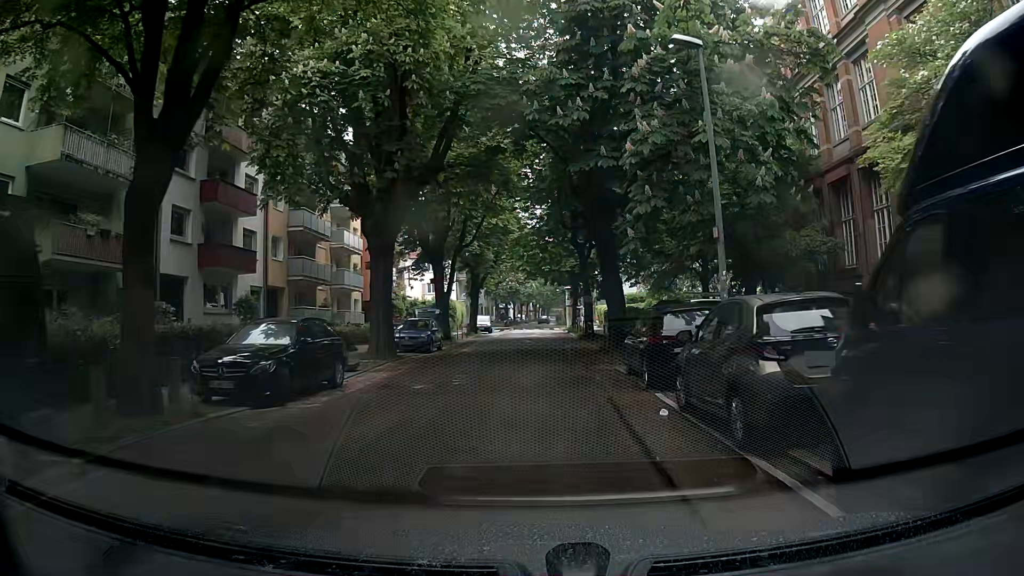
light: Day
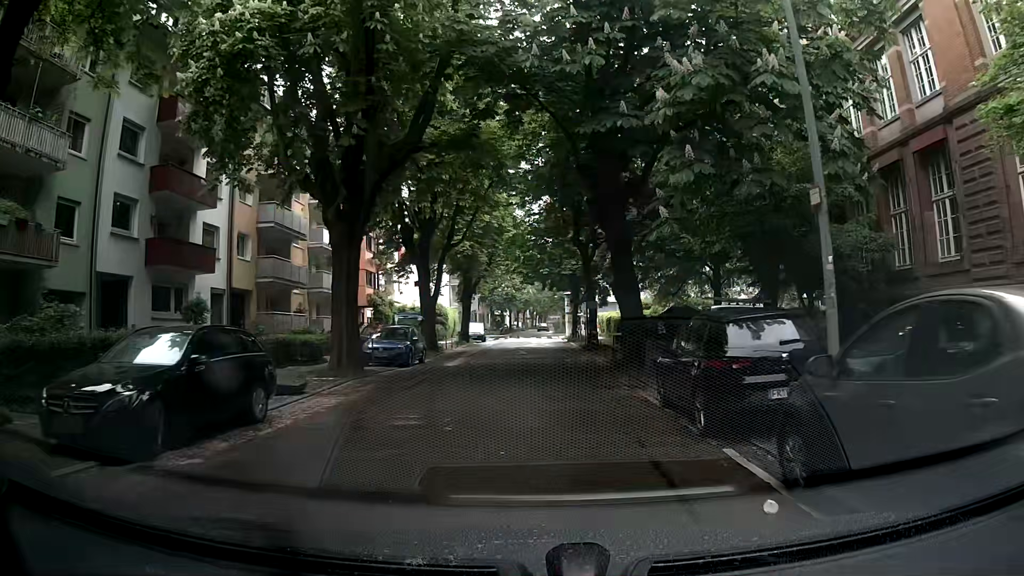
(+0.2, +4.2) m; +2°
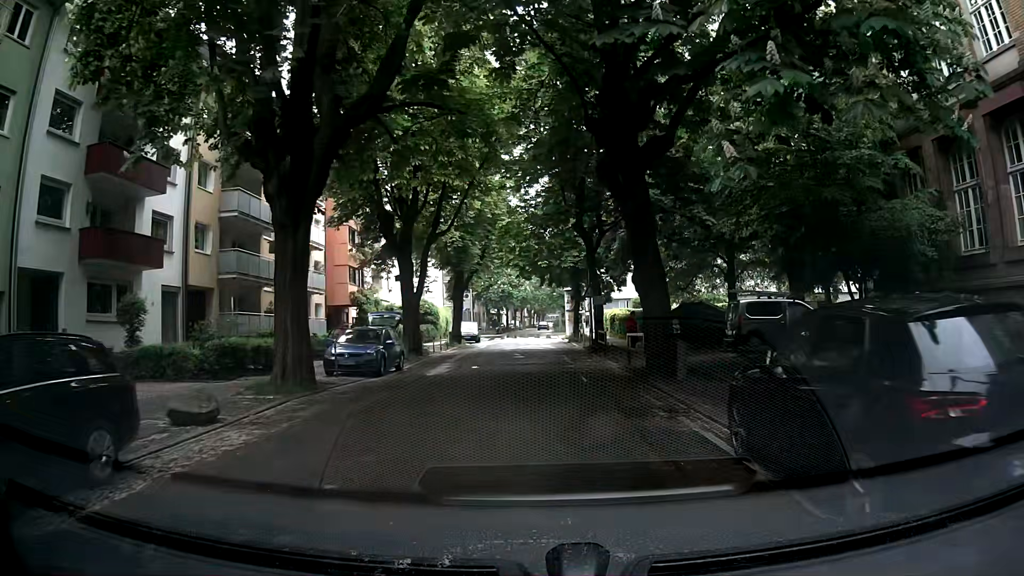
(+0.1, +4.2) m; +2°
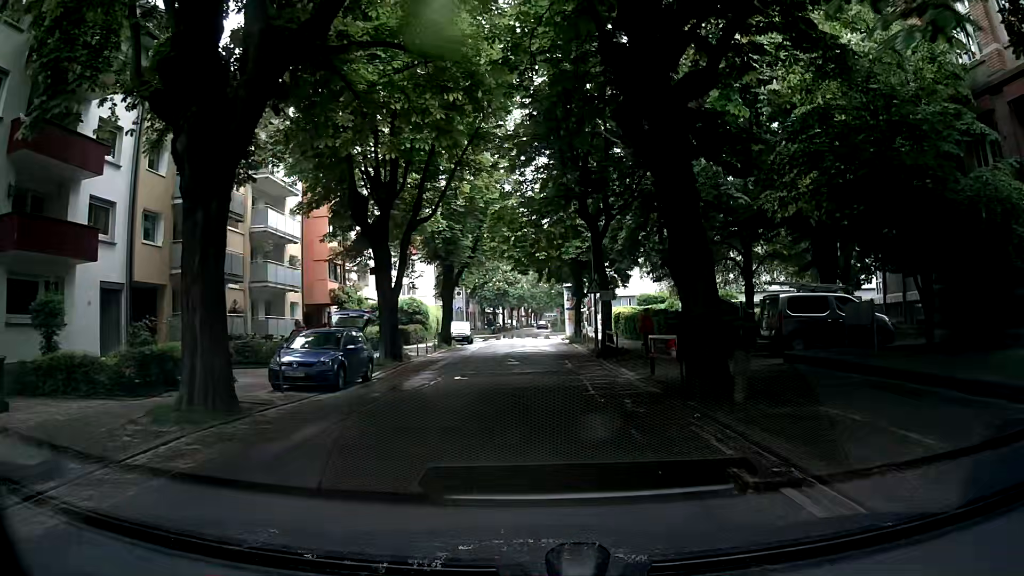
(+0.1, +4.1) m; 0°
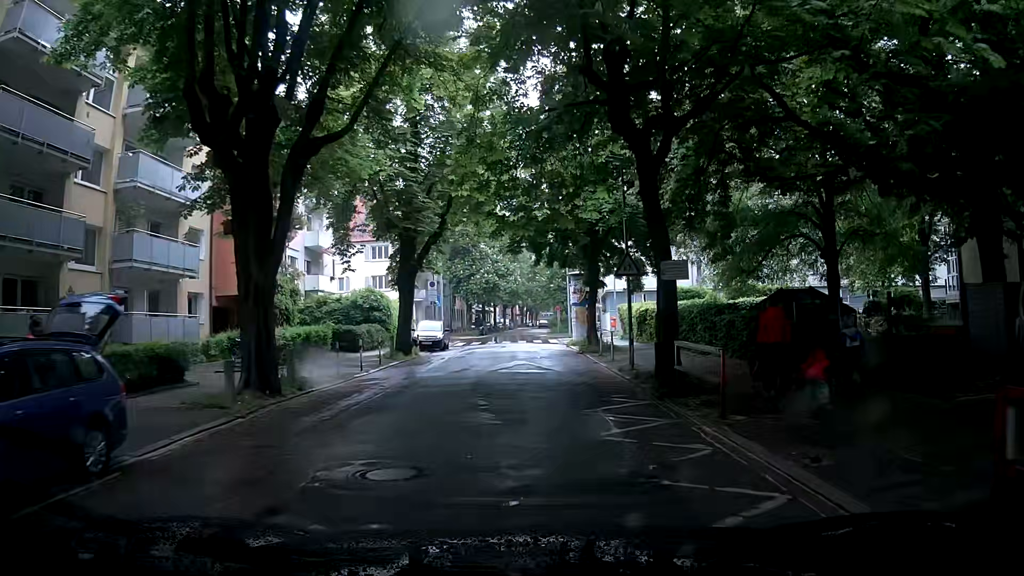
(-0.5, +12.2) m; -4°
